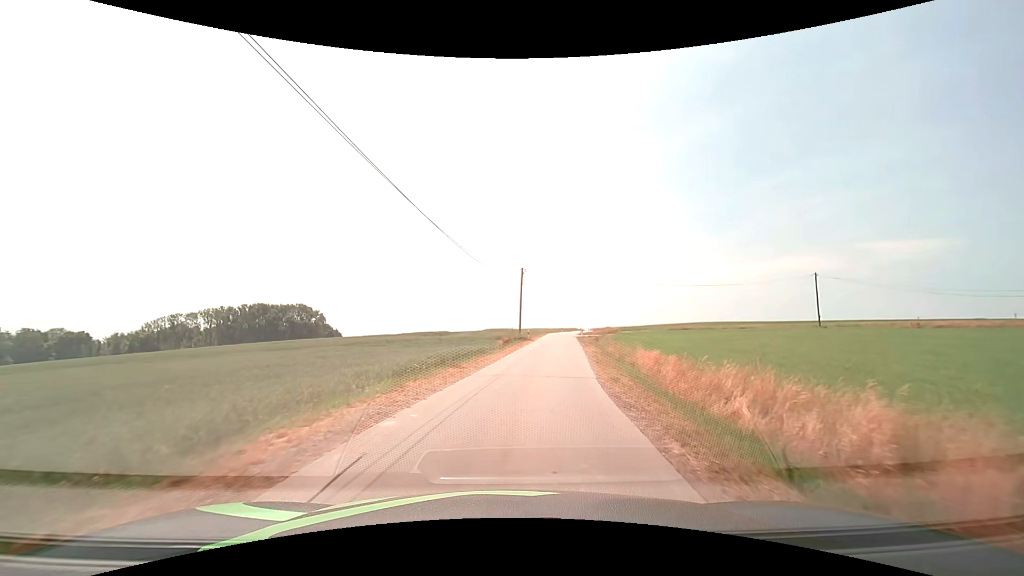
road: unclassified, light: Day
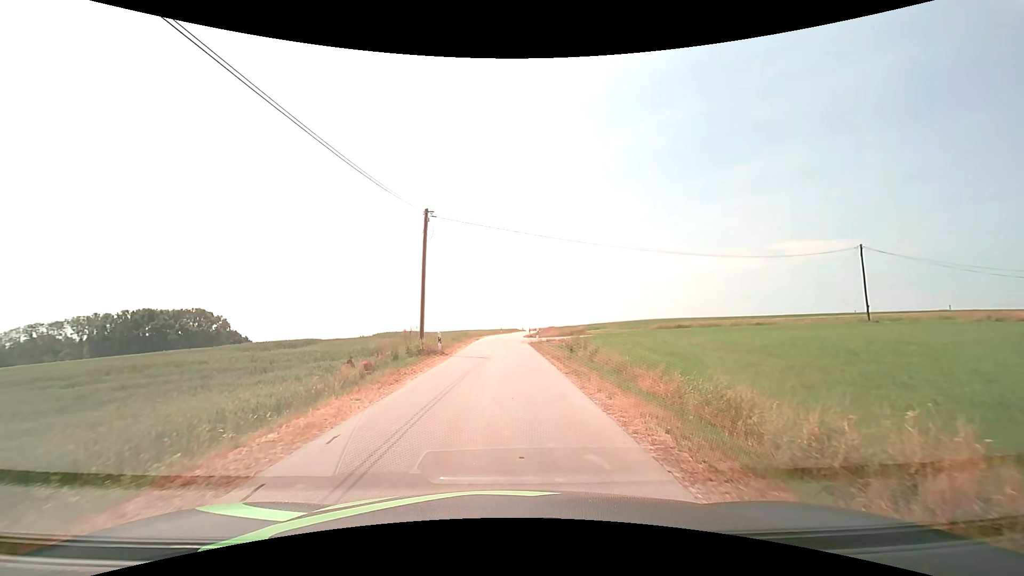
(+1.9, +21.4) m; +8°
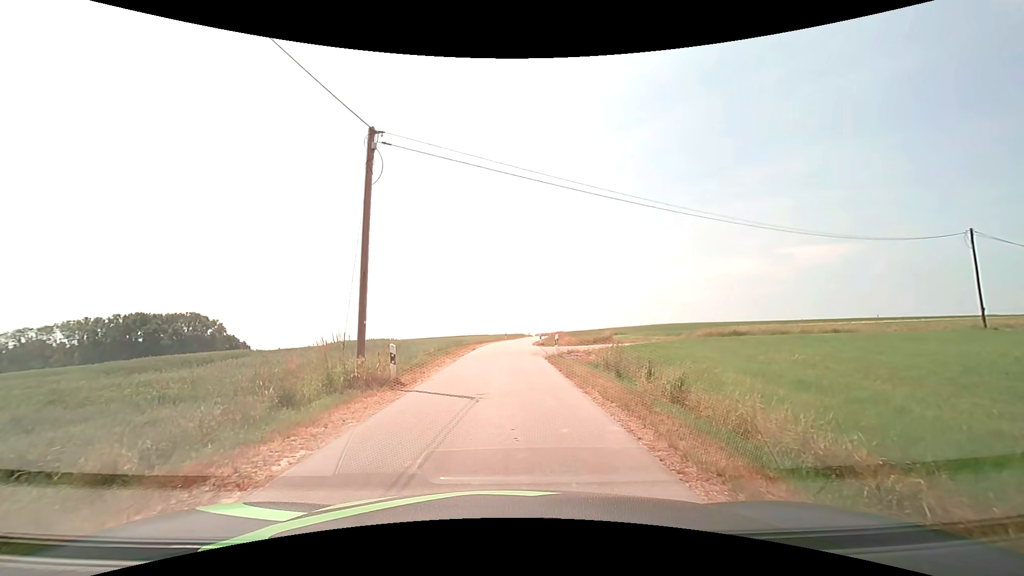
(0.0, +9.3) m; -1°
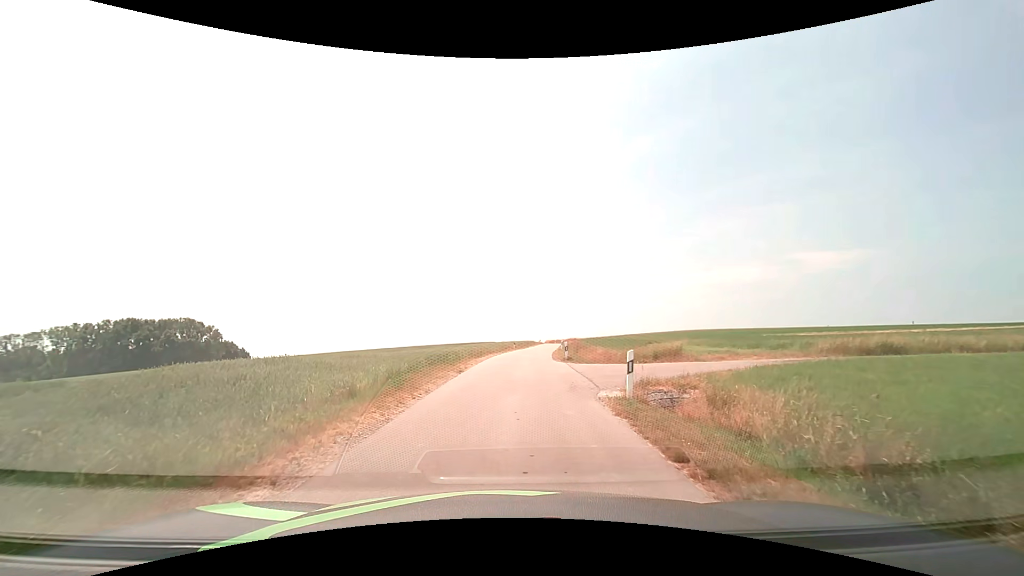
(-0.1, +12.8) m; -2°
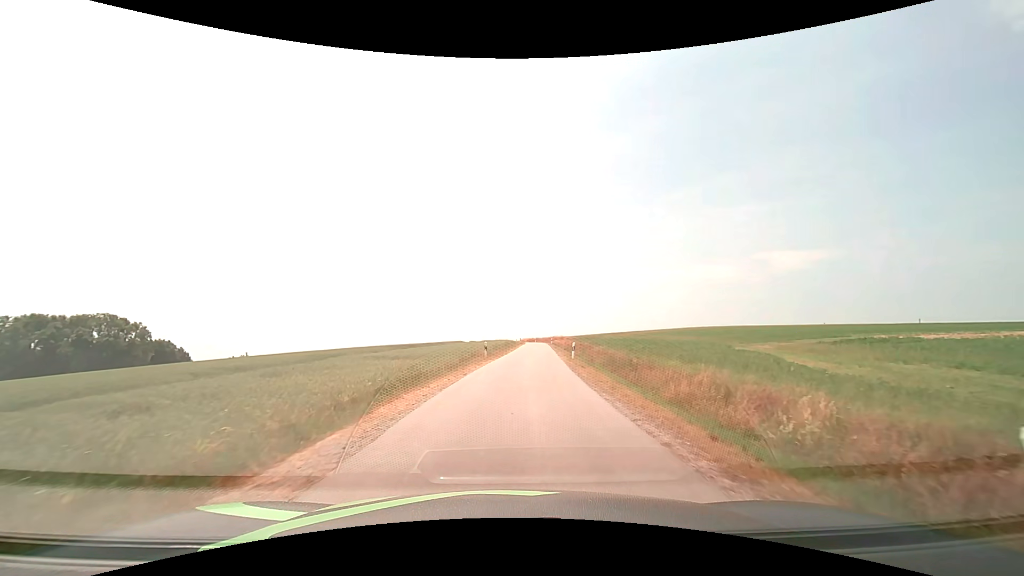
(+0.7, +24.8) m; +4°
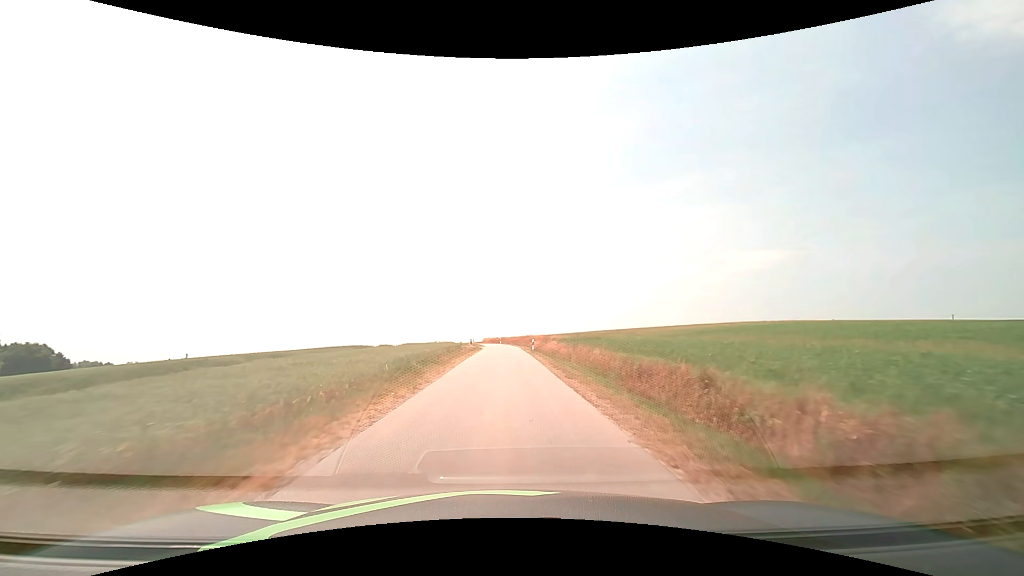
(+2.1, +39.7) m; +4°
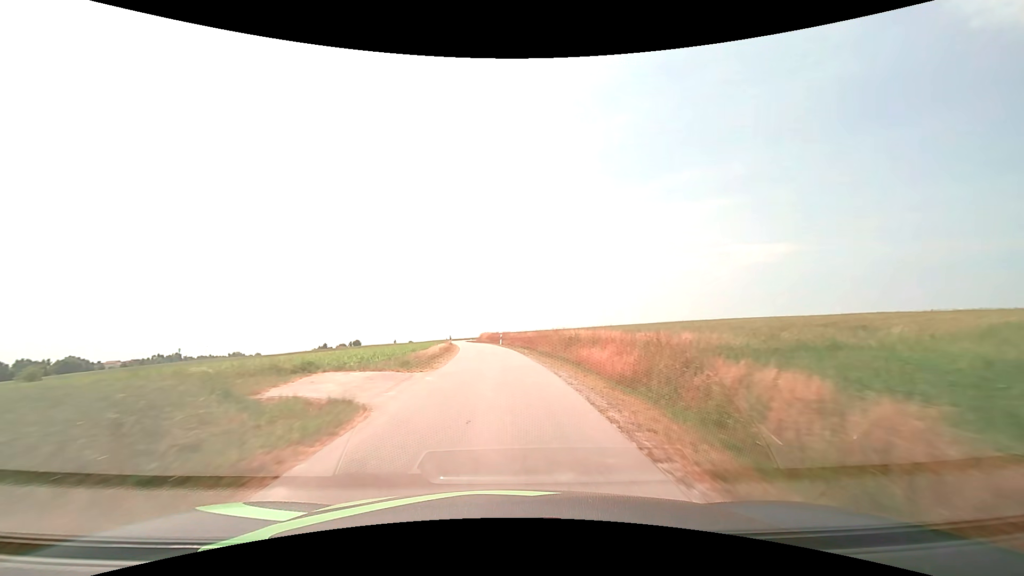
(-0.1, +41.1) m; -1°
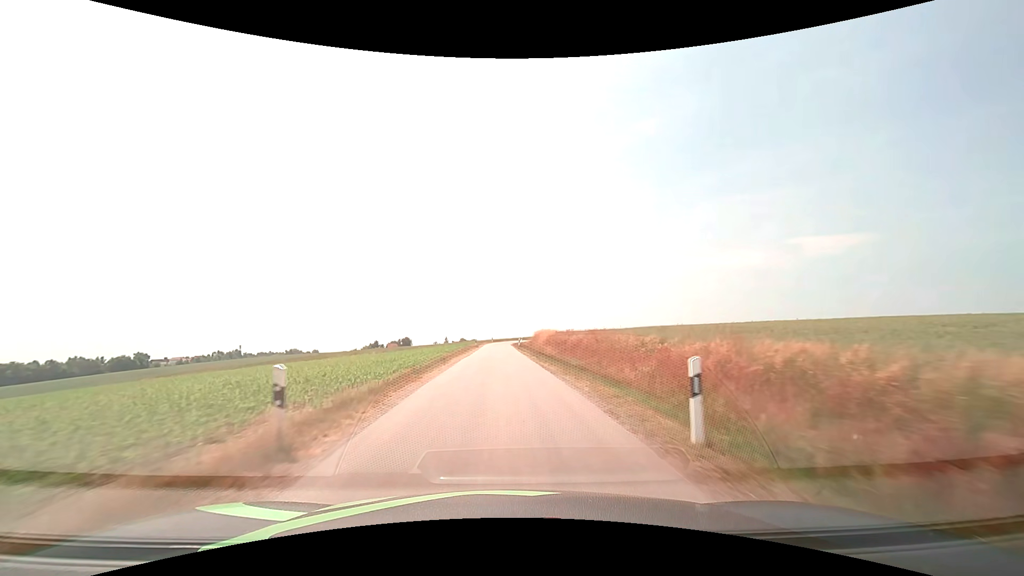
(-2.0, +43.0) m; -6°
(0, +10) (0, +20) (0, +30) (-1, +40) (-1, +50) (-1, +60) (-1, +70) (-1, +80) (+2, +90) (+7, +98) m
